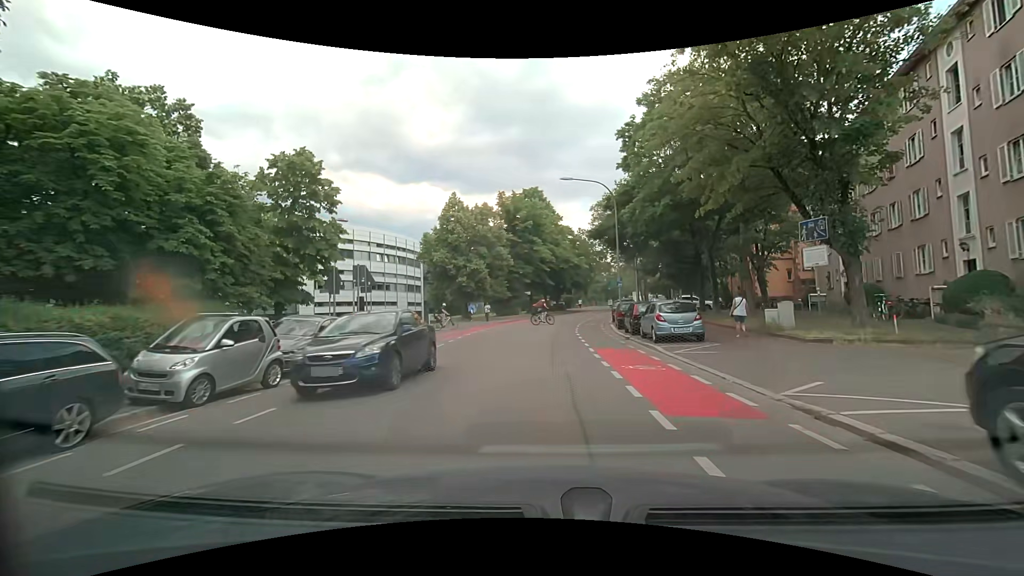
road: tertiary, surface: asphalt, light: Day
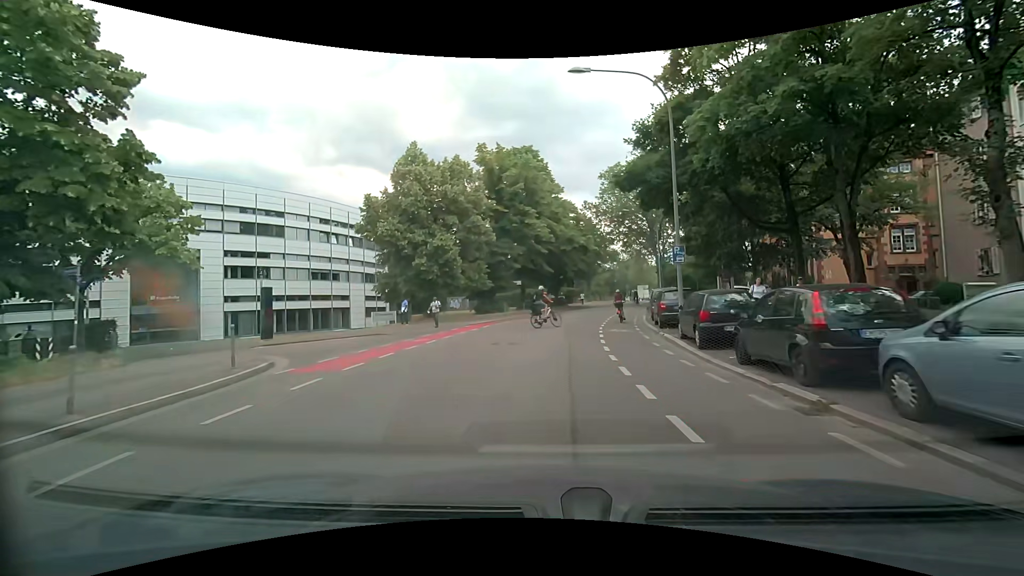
(-0.1, +14.7) m; 0°
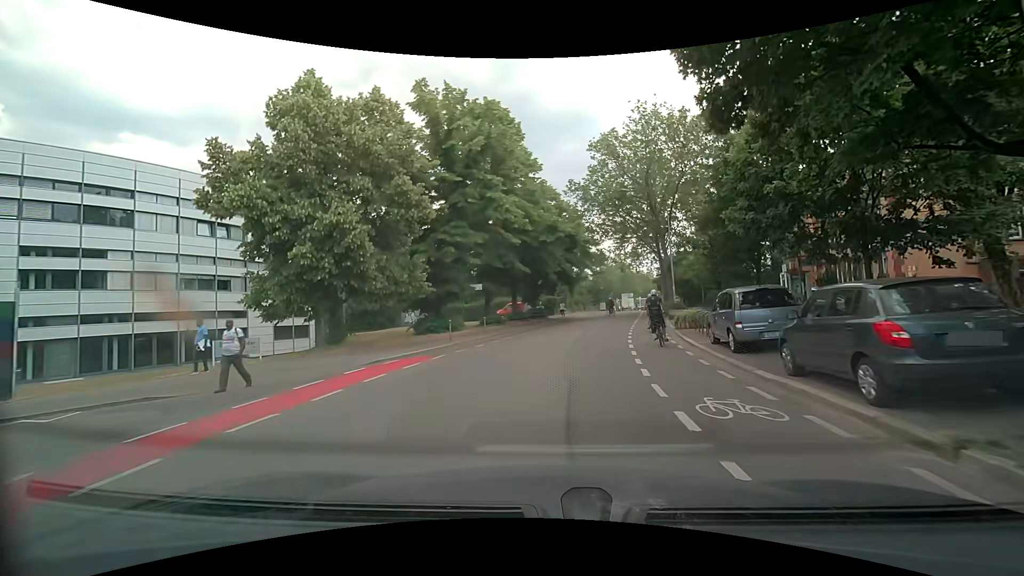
(0.0, +13.4) m; +1°
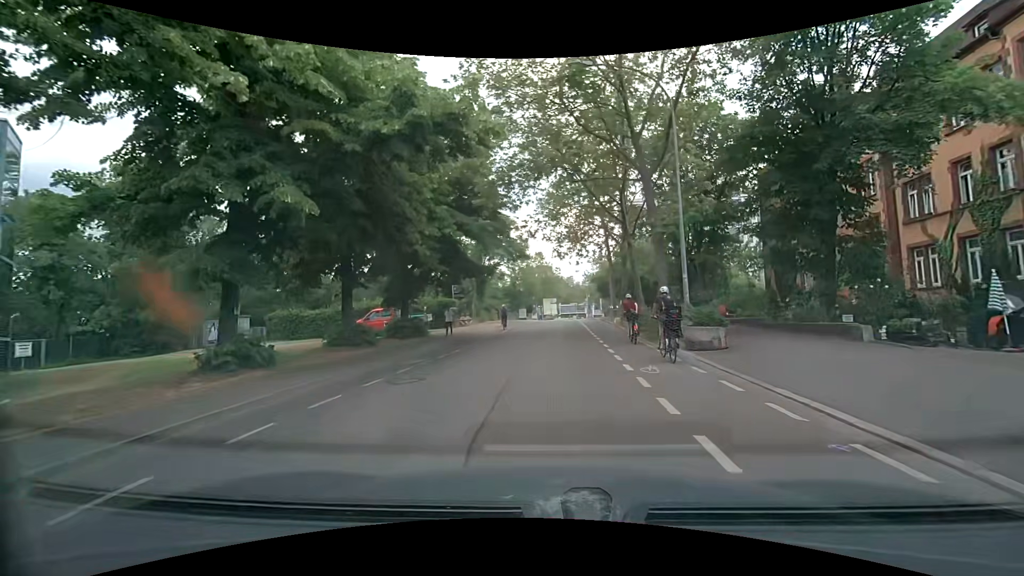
(+2.1, +21.5) m; +9°
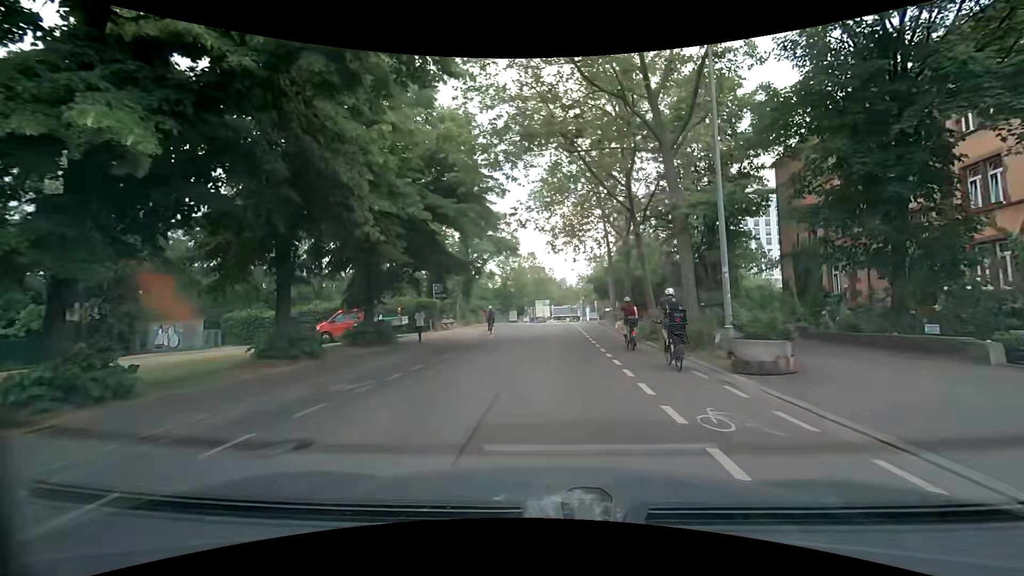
(+0.1, +4.4) m; +1°
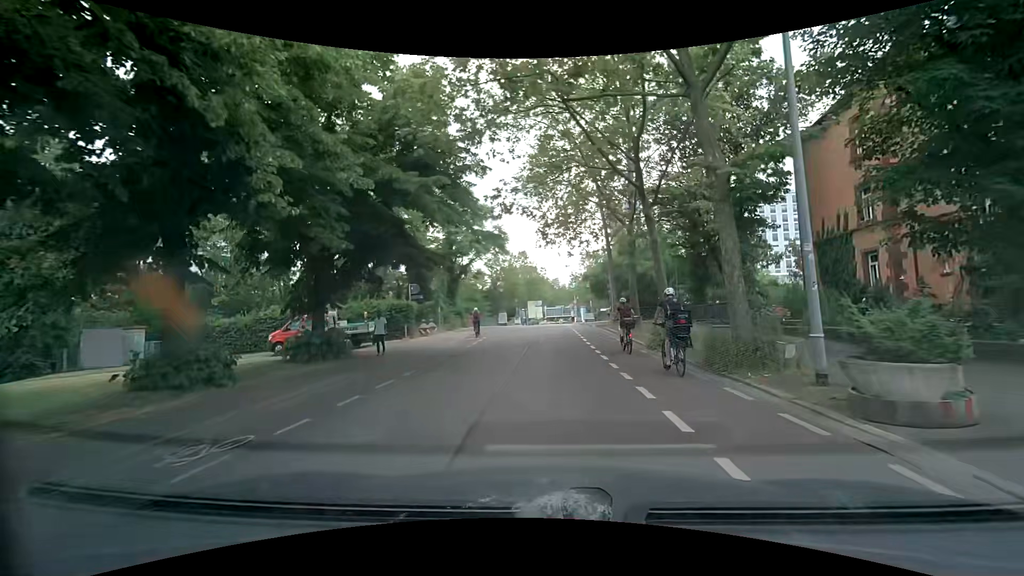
(+0.1, +4.3) m; +2°
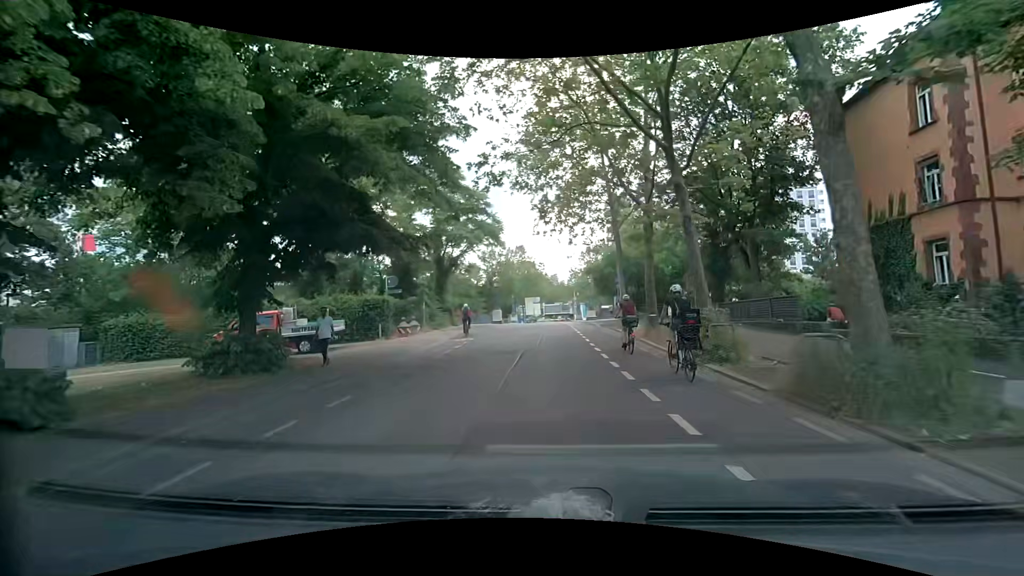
(0.0, +4.3) m; +1°
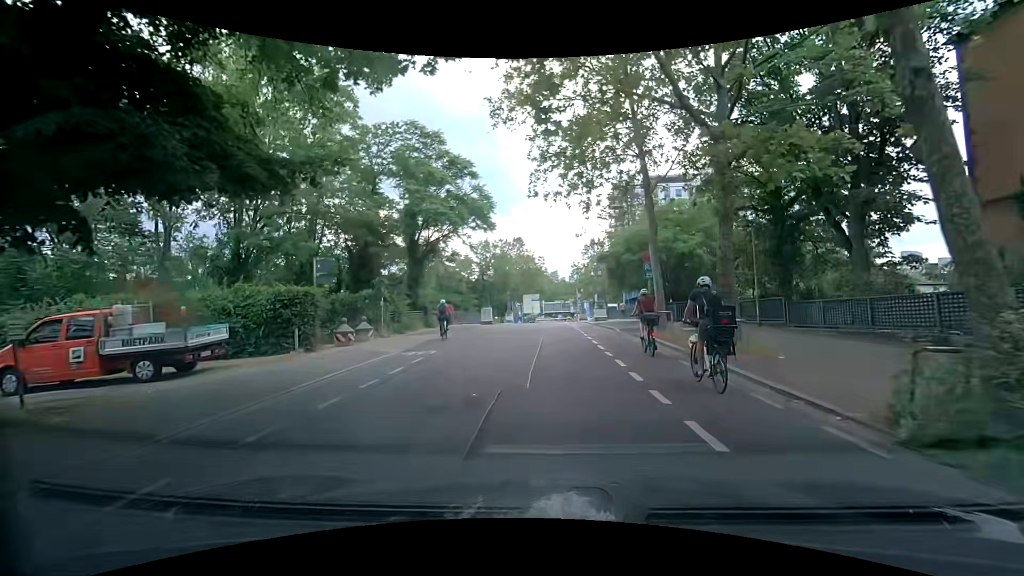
(-0.1, +8.6) m; +2°
(0, +10) (-1, +20) (-1, +30) (-2, +40) (-2, +50) (-2, +60) (-2, +70) (-5, +79) (-13, +85) (-23, +86) m
